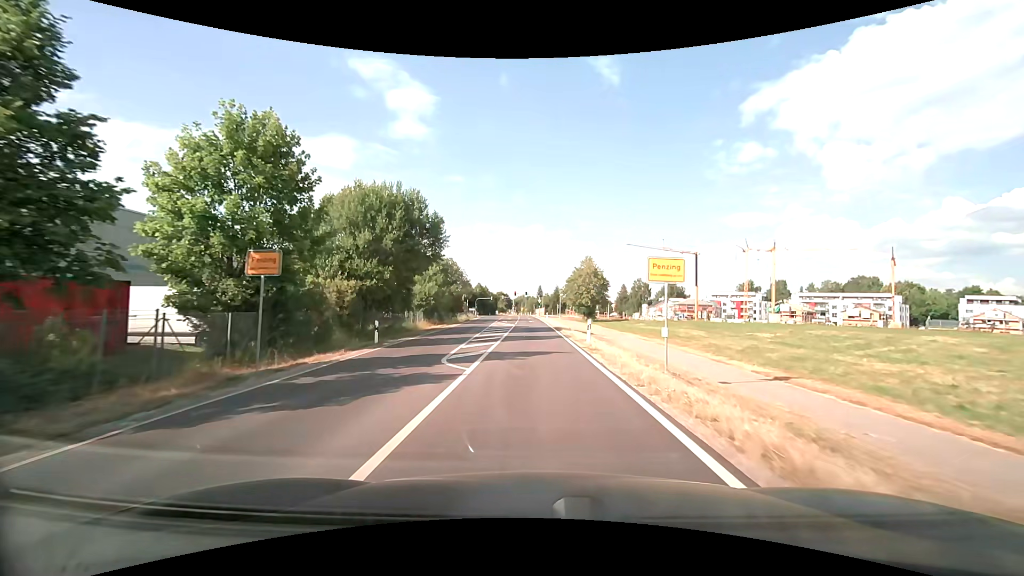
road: secondary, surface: asphalt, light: Day
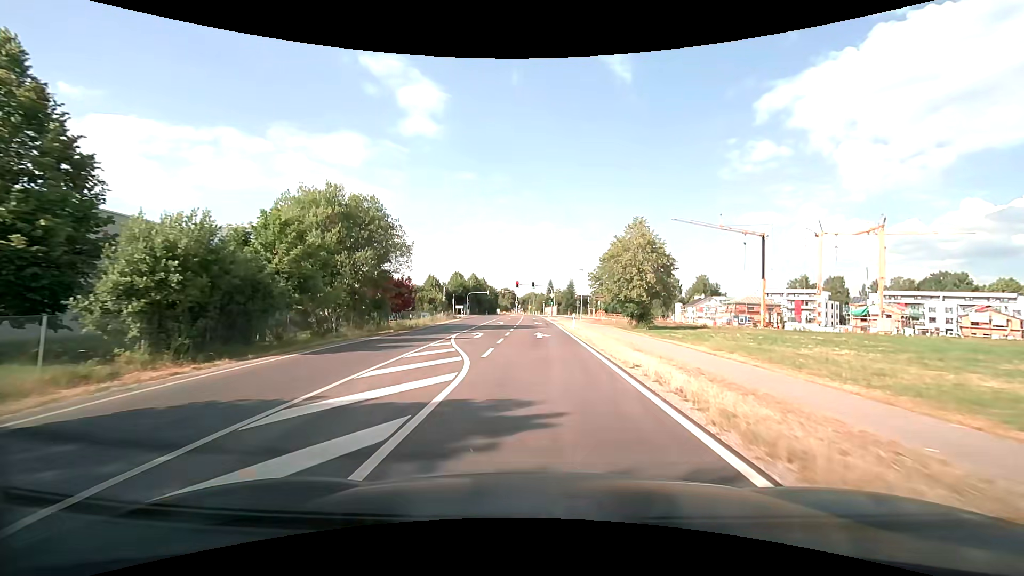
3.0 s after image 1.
(-0.4, +37.4) m; -1°
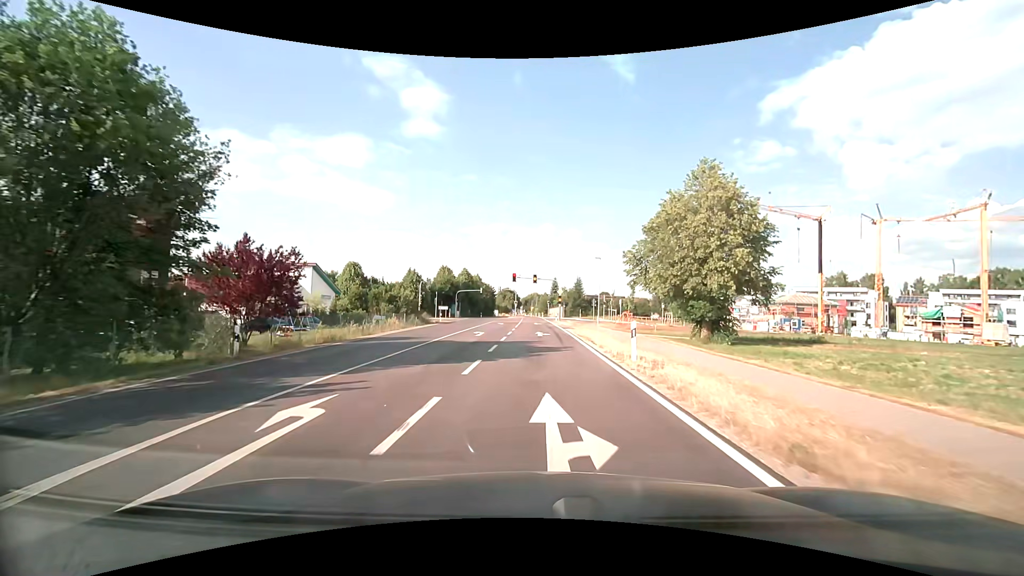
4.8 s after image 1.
(0.0, +20.8) m; 0°
